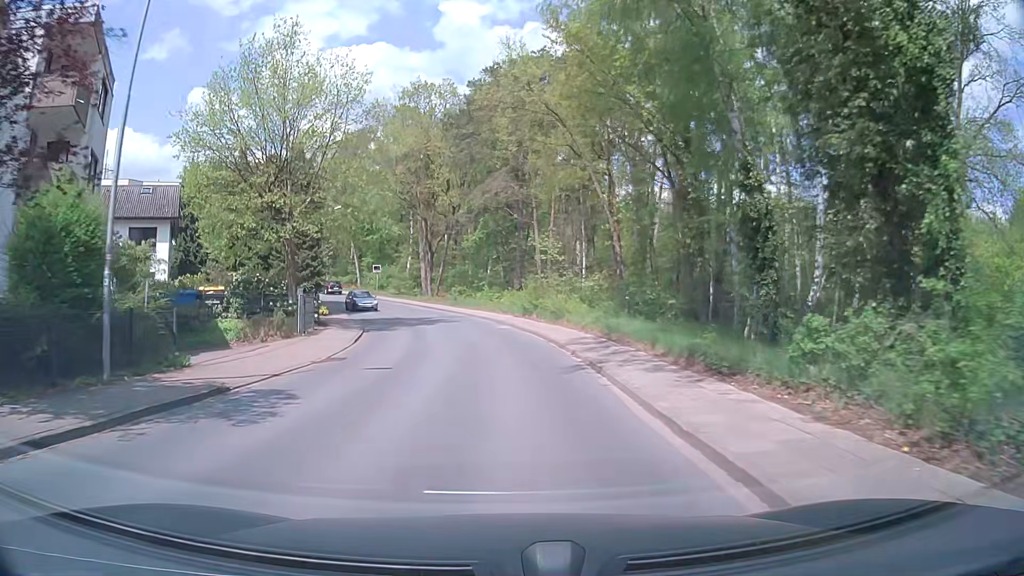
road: tertiary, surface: asphalt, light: Day
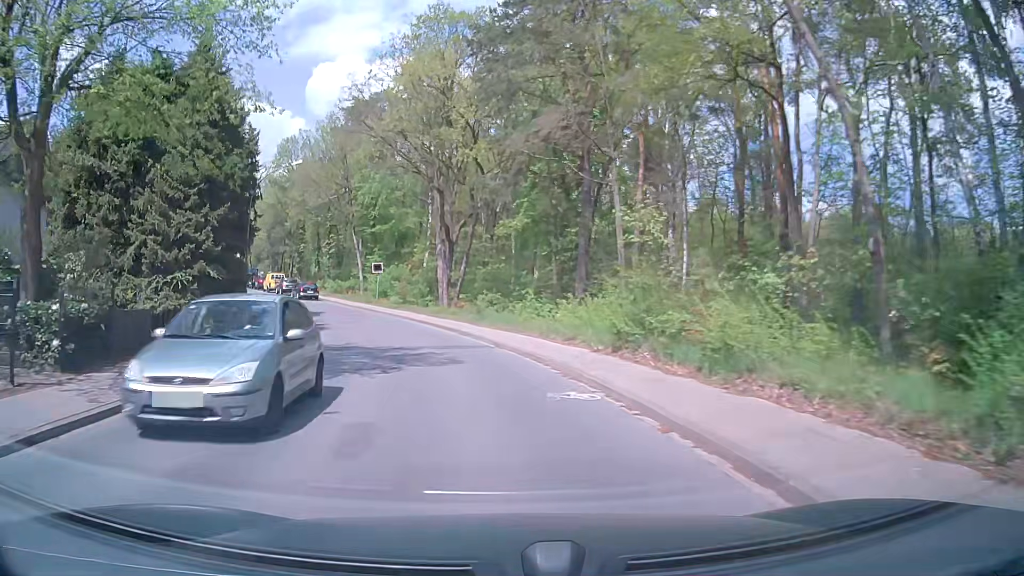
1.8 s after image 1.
(-0.4, +20.2) m; -4°
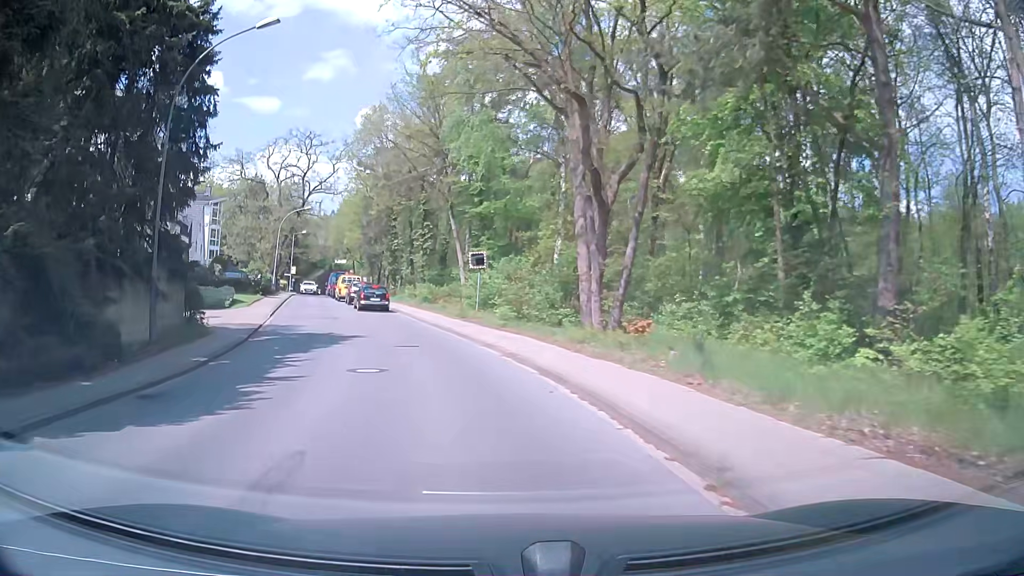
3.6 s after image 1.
(-1.9, +19.0) m; -11°
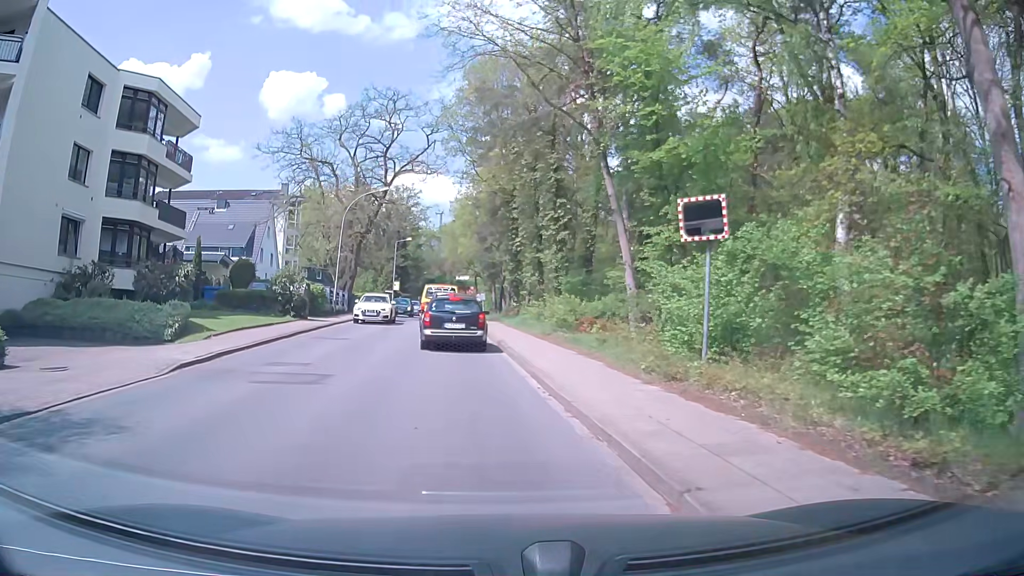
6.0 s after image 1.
(-2.0, +18.4) m; -11°
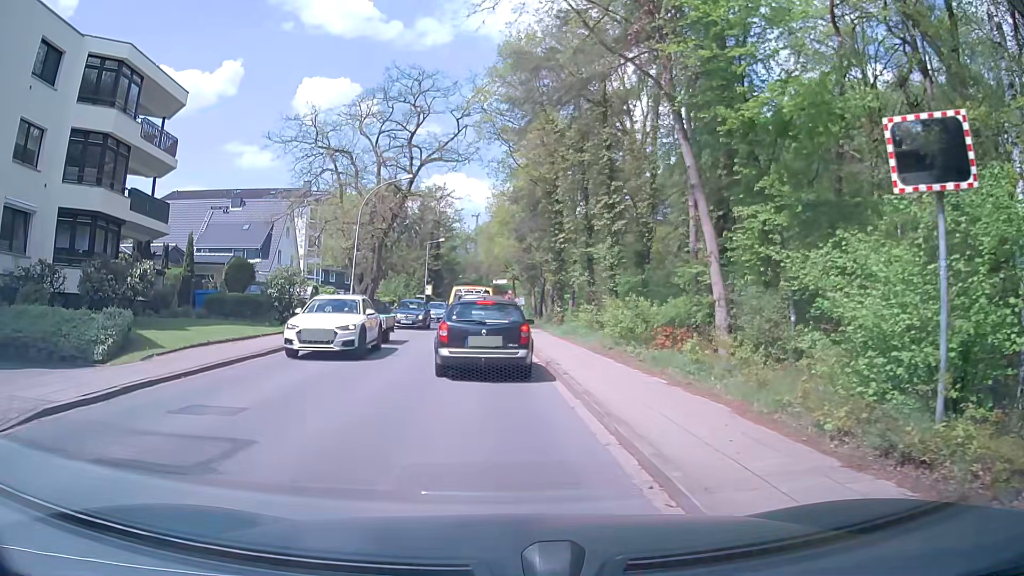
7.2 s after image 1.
(-0.2, +5.2) m; -3°
